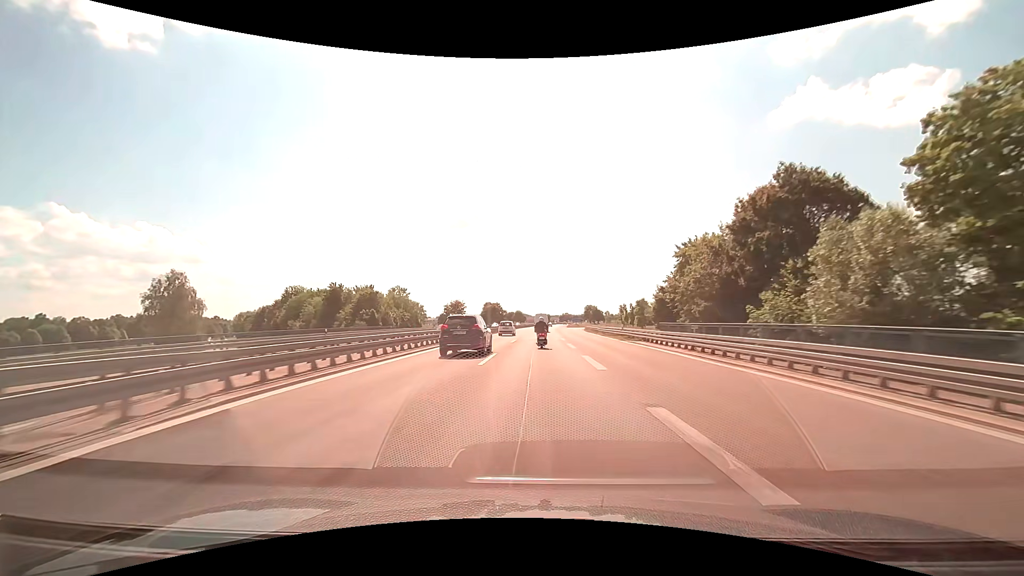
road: motorway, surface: asphalt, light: Day
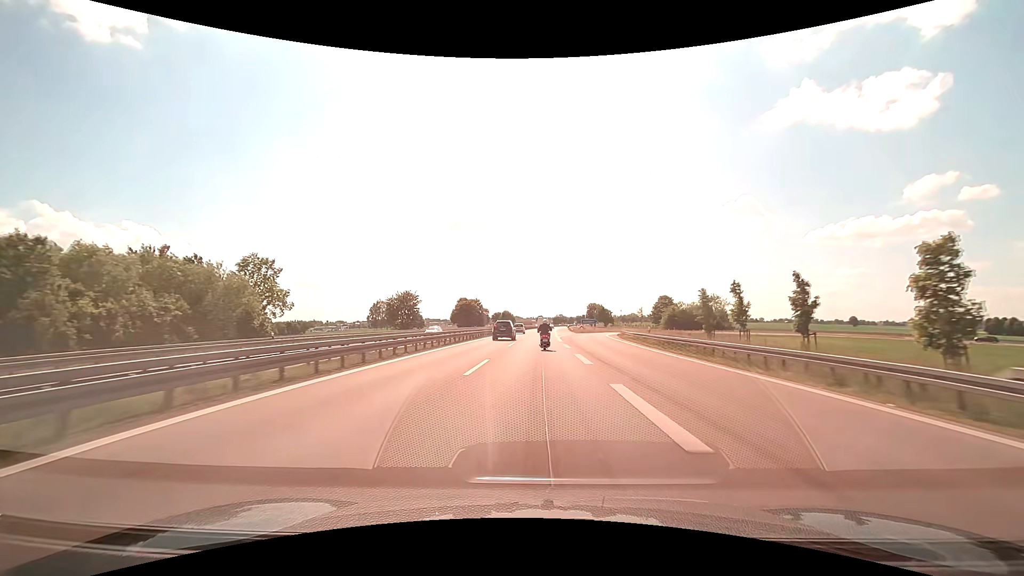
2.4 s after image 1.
(+0.5, +56.8) m; +1°
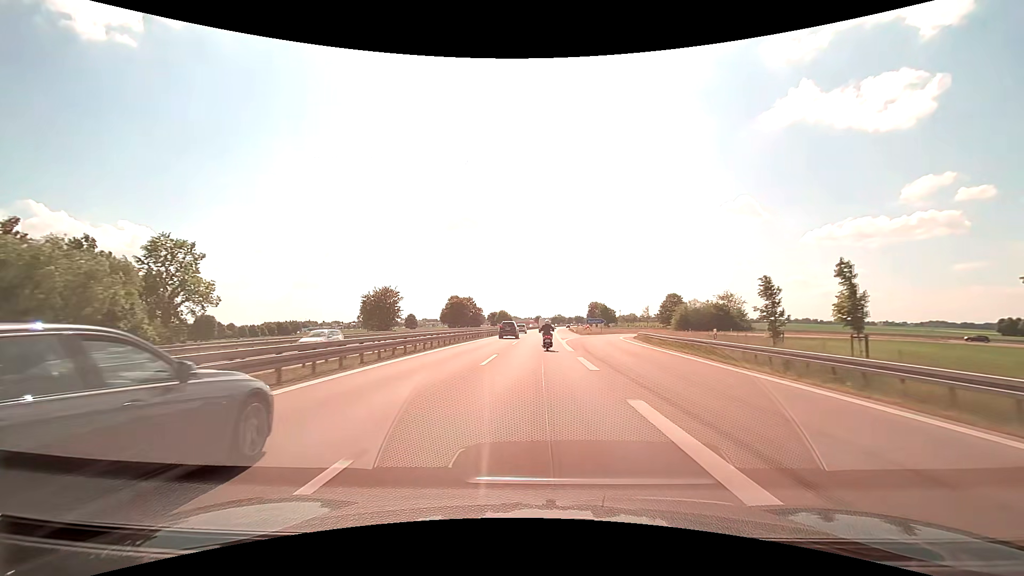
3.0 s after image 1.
(0.0, +14.2) m; 0°
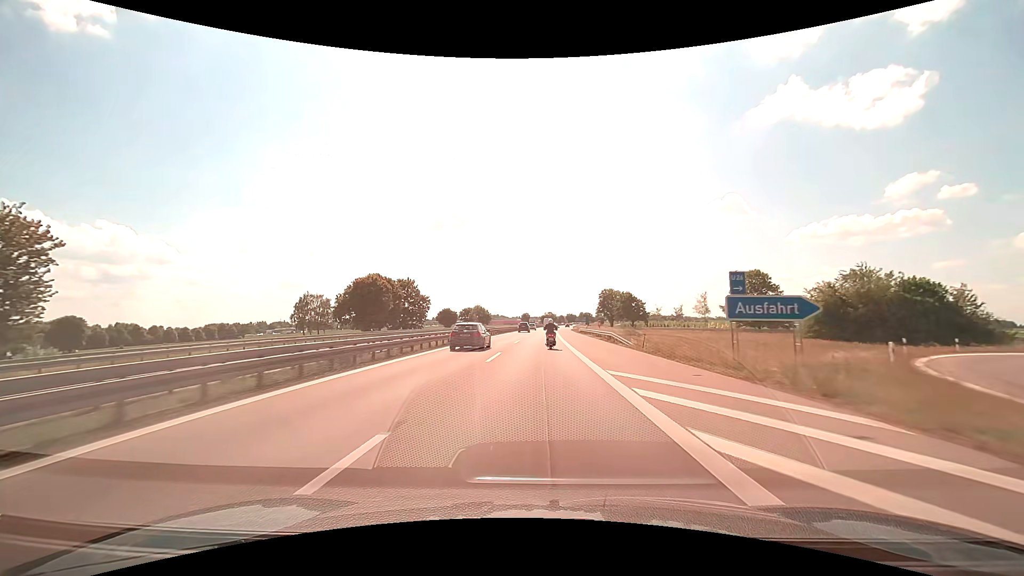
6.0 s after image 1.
(+0.9, +70.7) m; +1°
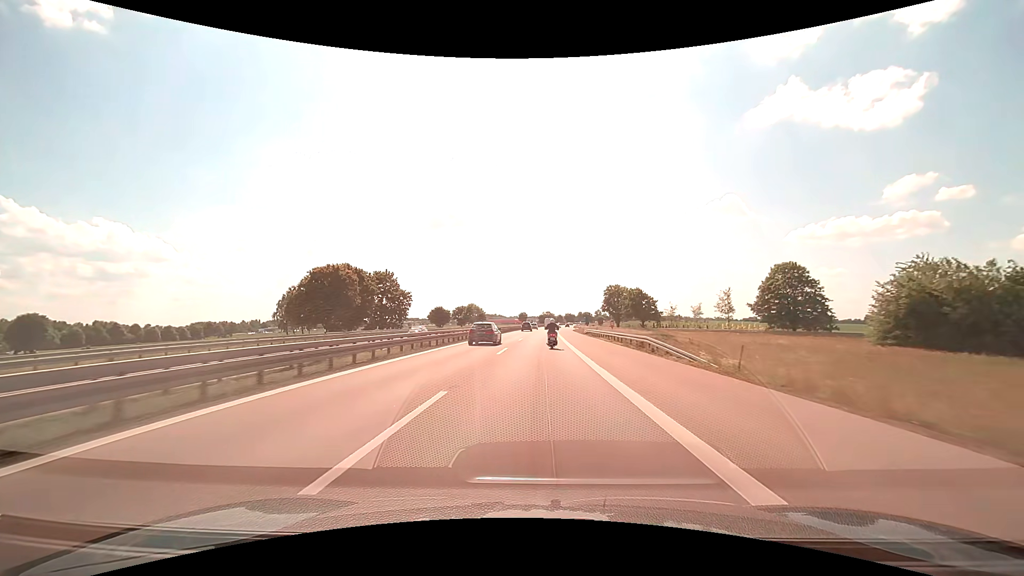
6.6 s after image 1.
(0.0, +14.1) m; 0°
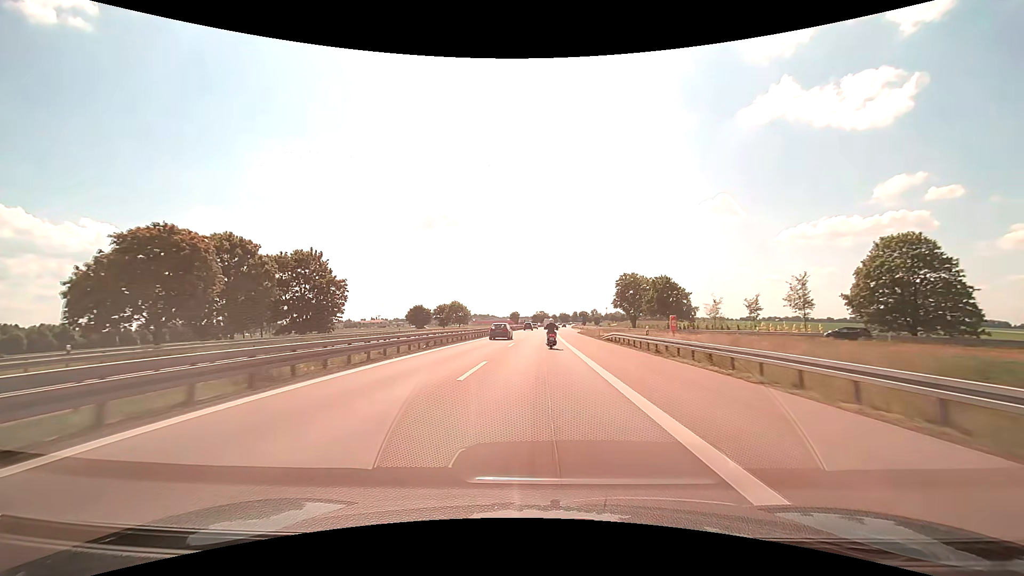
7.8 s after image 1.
(+0.2, +28.2) m; +1°
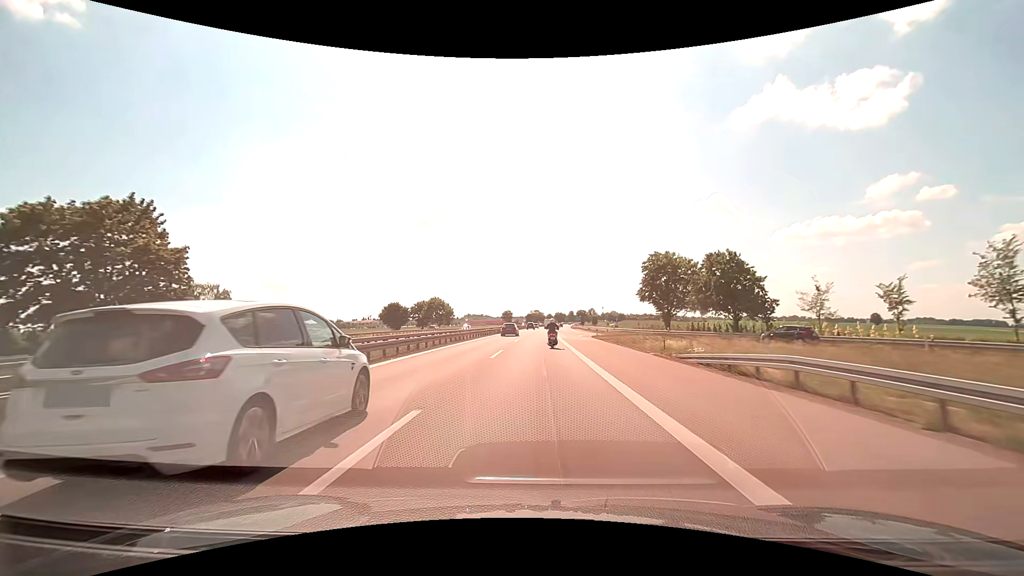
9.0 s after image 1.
(+0.1, +28.2) m; 0°
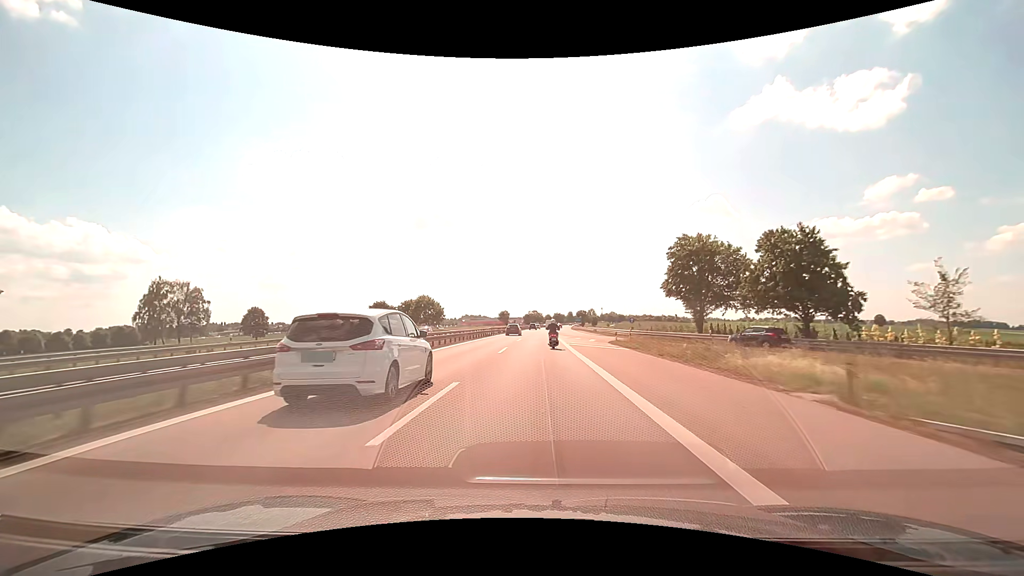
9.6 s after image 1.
(0.0, +14.1) m; 0°
(0, +10) (0, +20) (0, +30) (0, +40) (0, +50) (0, +60) (+1, +70) (+1, +80) (+1, +90) (+1, +100) m
